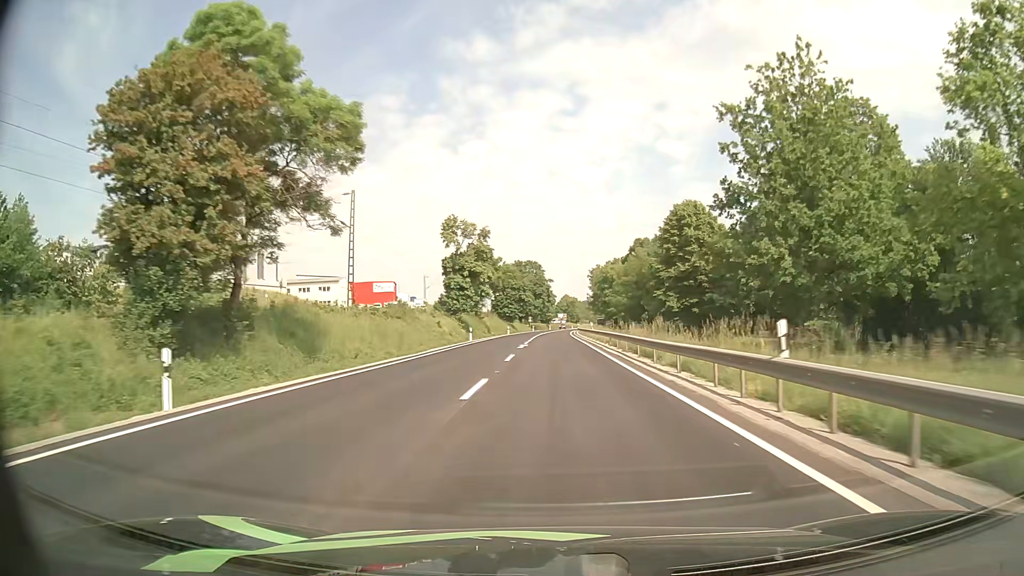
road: primary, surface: asphalt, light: Day
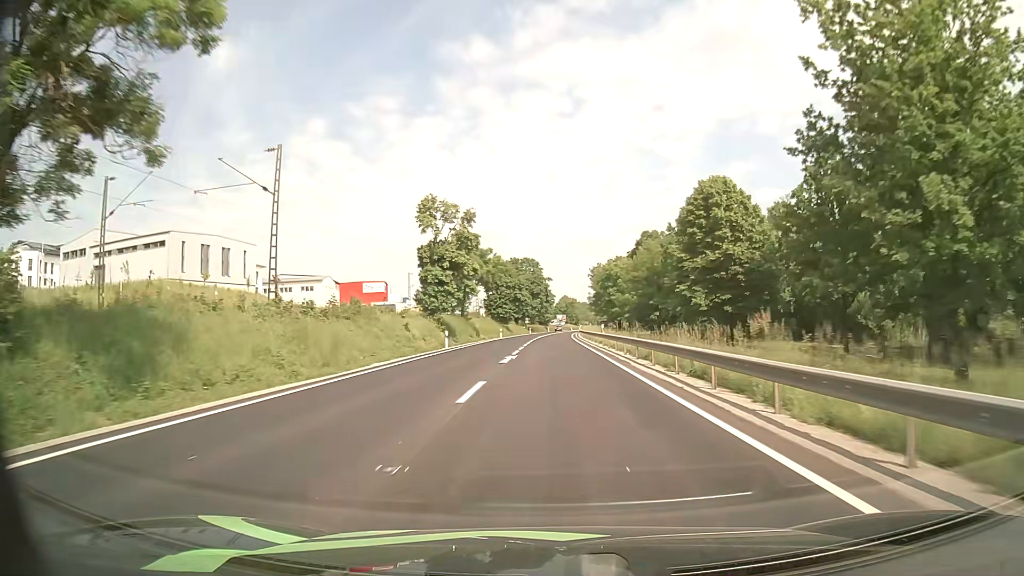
(0.0, +12.1) m; 0°
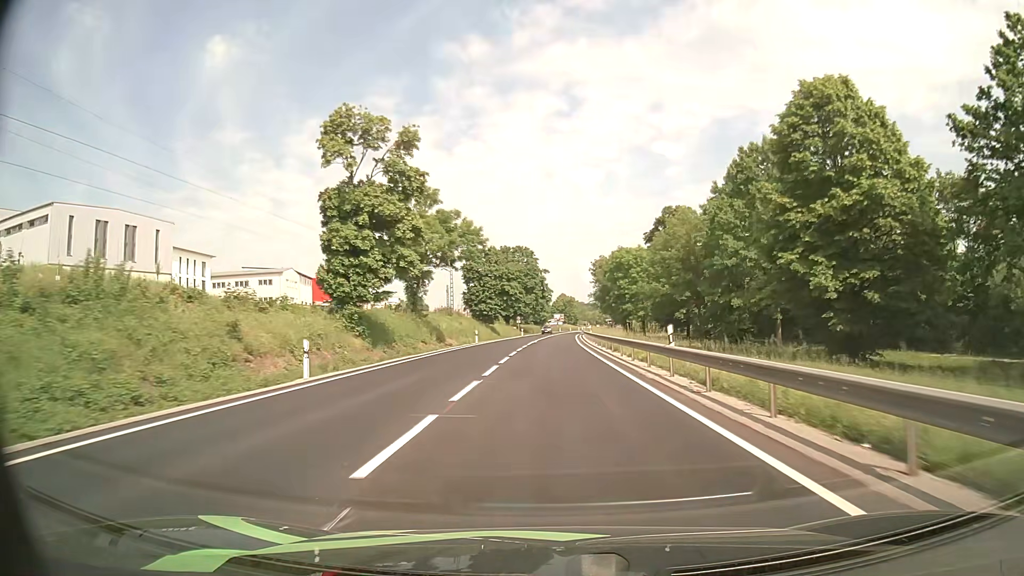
(0.0, +24.4) m; 0°
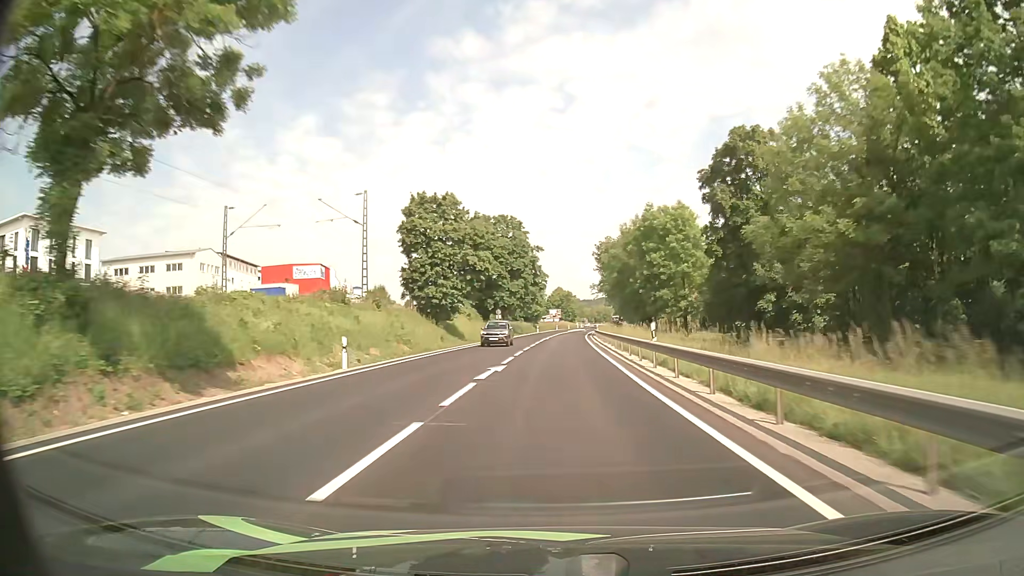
(+0.2, +37.0) m; 0°
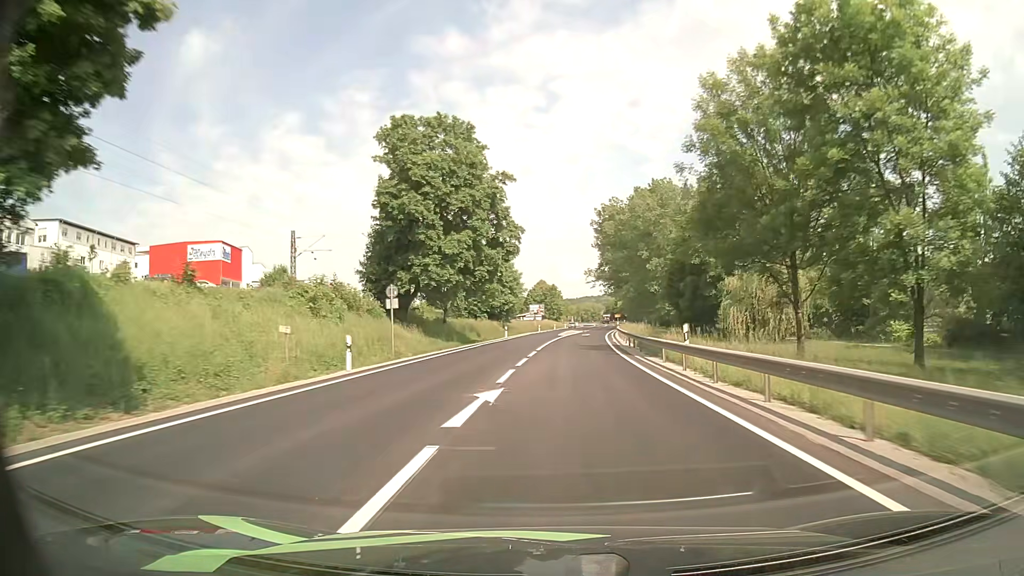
(+0.6, +50.0) m; +2°
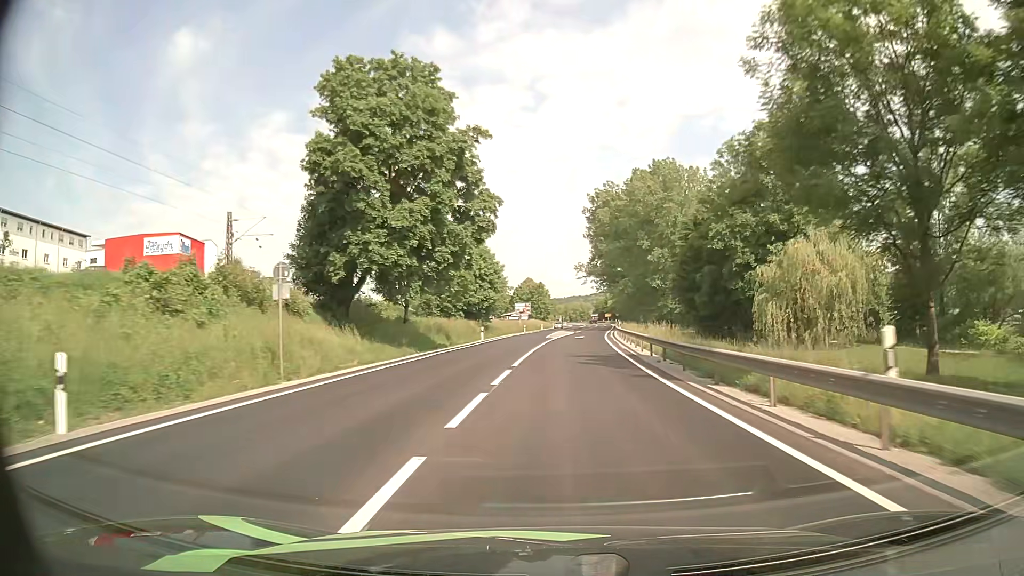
(+0.1, +12.6) m; +1°
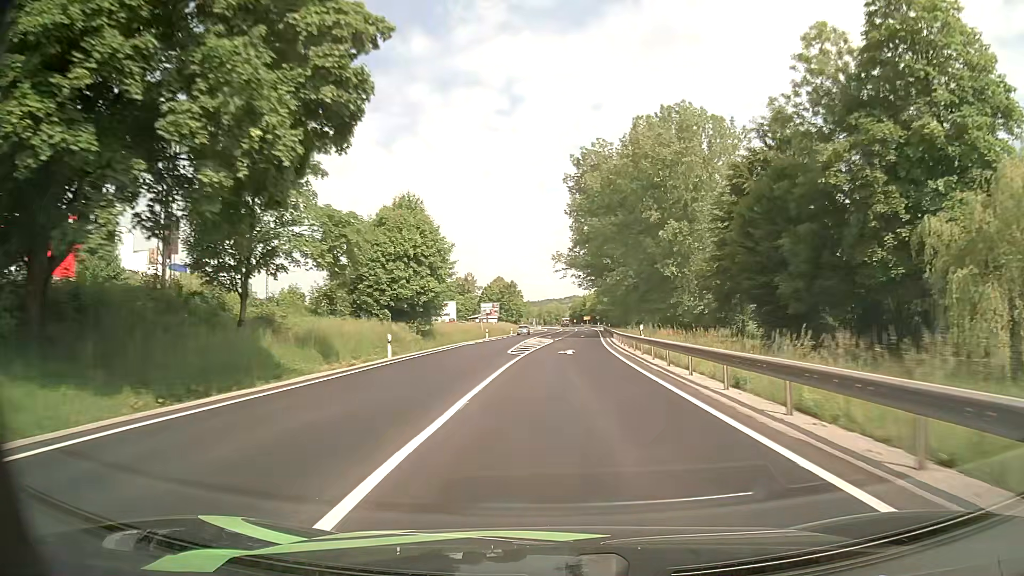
(+0.5, +25.2) m; +2°
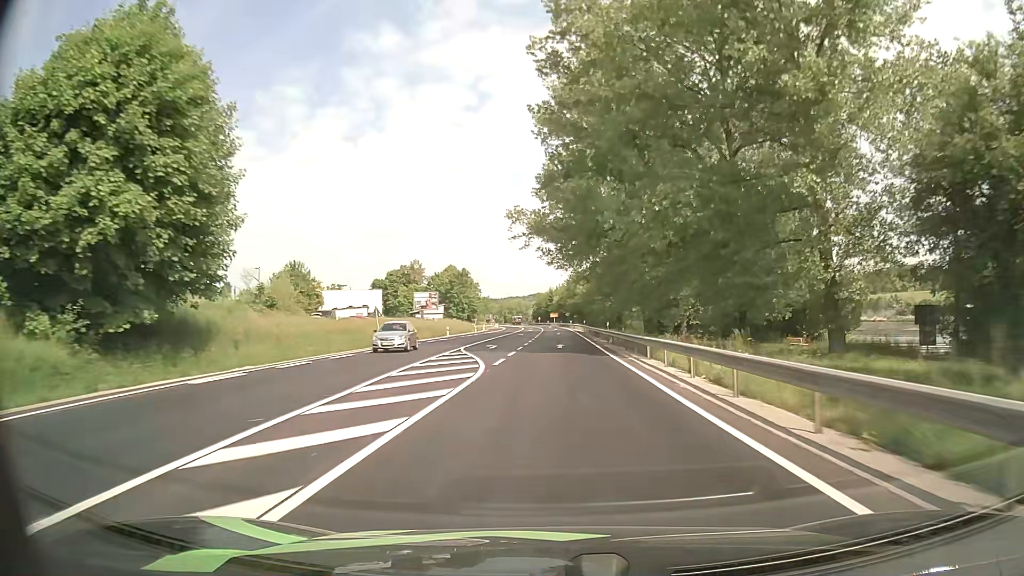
(+1.2, +38.1) m; +3°
(0, +10) (0, +20) (0, +30) (0, +40) (0, +50) (0, +60) (+1, +70) (+1, +80) (+1, +90) (+1, +100) m
